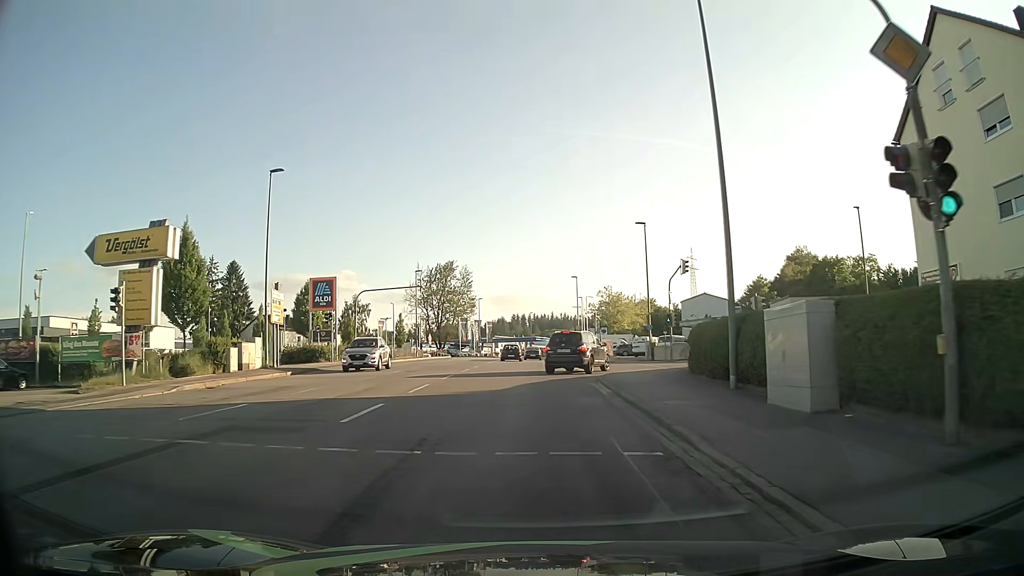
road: tertiary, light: Day
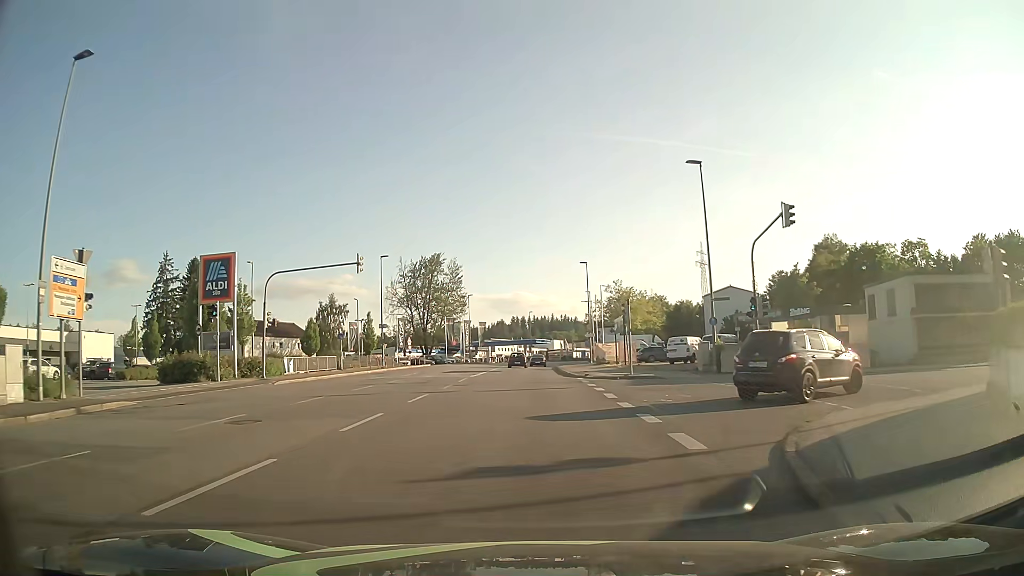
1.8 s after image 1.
(+0.2, +18.0) m; +1°
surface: asphalt
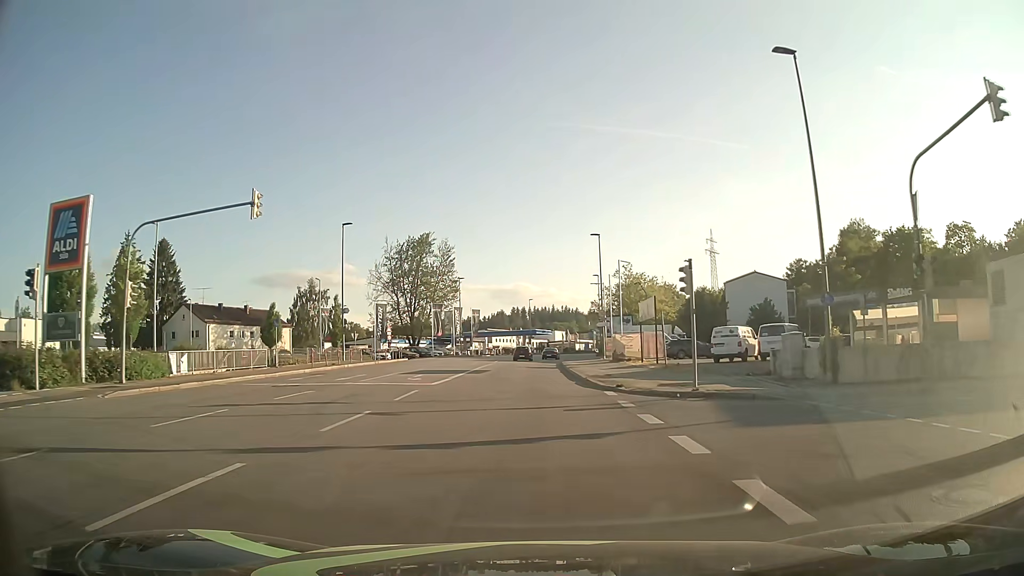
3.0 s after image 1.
(0.0, +12.9) m; 0°
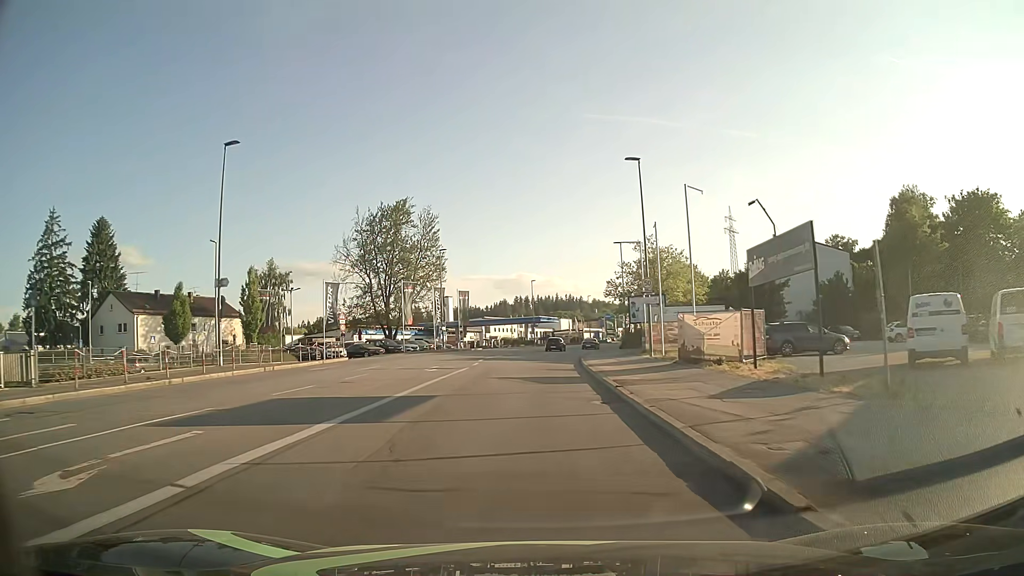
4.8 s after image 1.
(0.0, +20.7) m; 0°
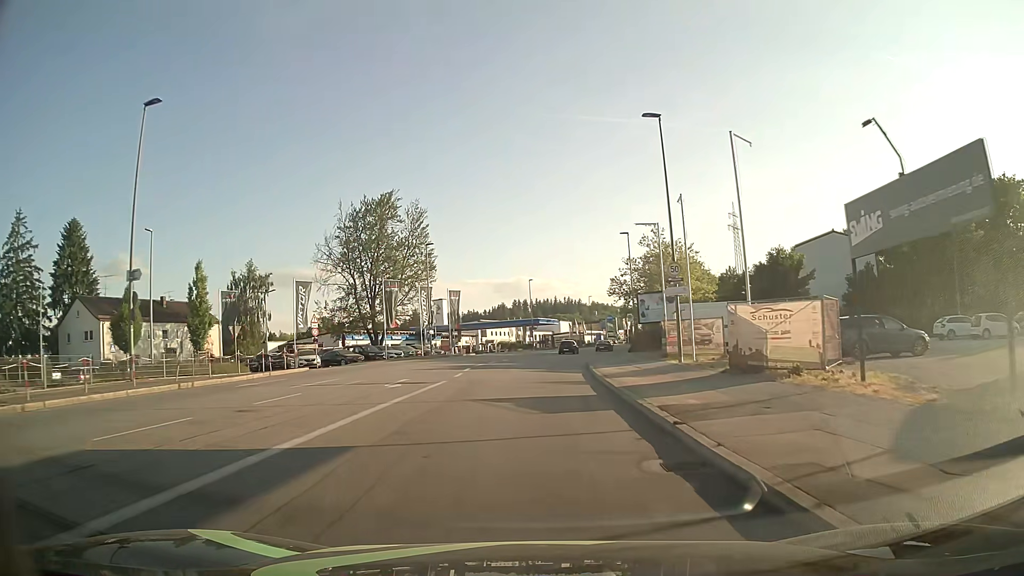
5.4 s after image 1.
(0.0, +7.2) m; 0°
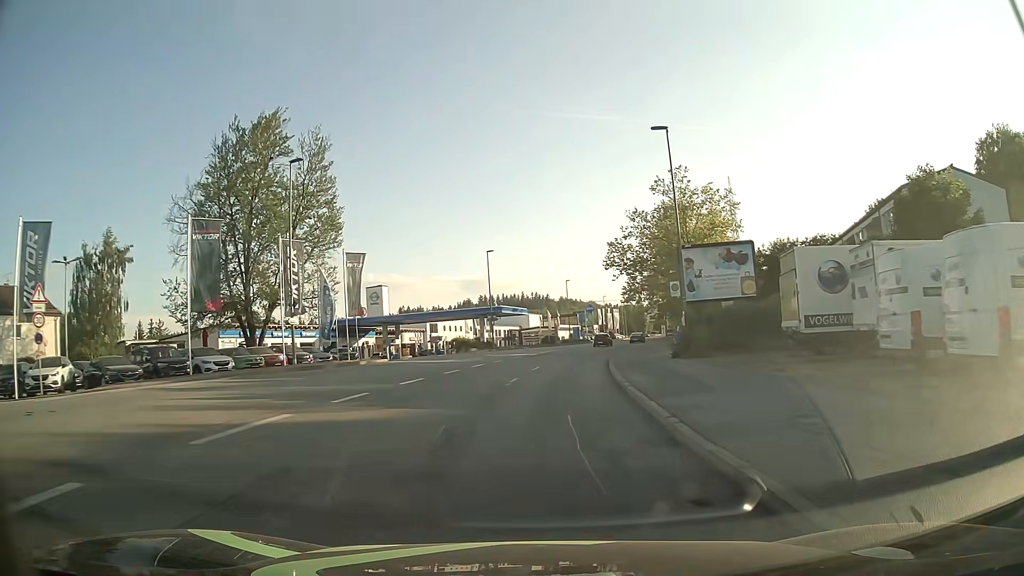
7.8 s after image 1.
(+0.4, +29.3) m; +3°
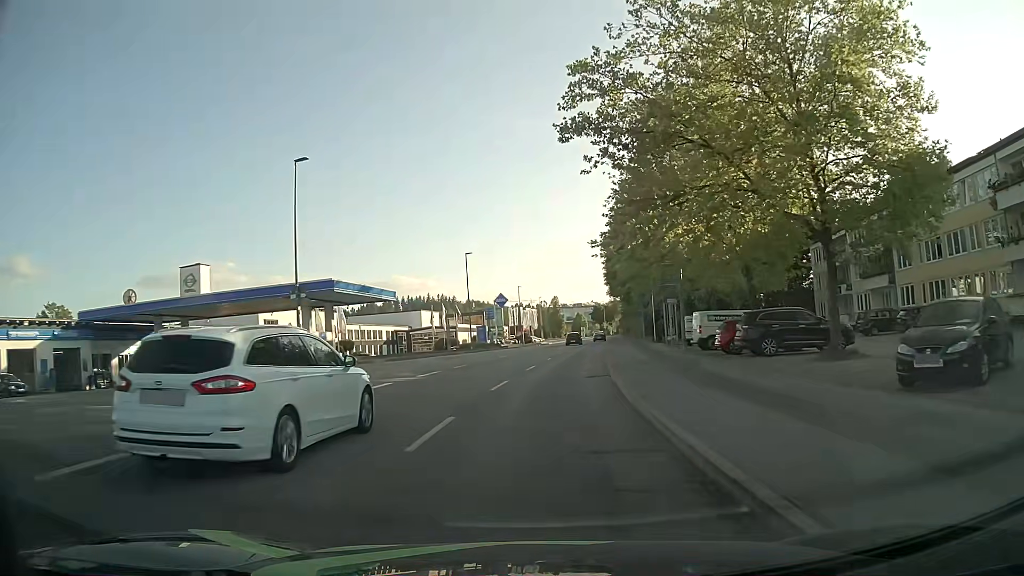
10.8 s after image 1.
(+2.3, +38.1) m; +8°
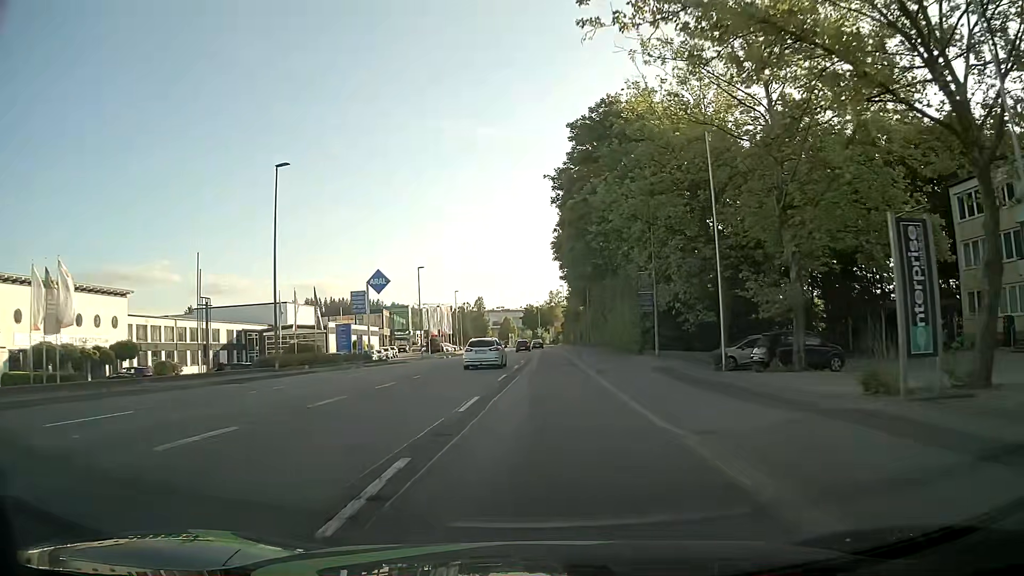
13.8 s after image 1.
(+2.1, +38.7) m; +6°
(0, +10) (0, +20) (+1, +30) (+1, +40) (+1, +50) (+1, +60) (+1, +70) (+1, +80) (+1, +90) (+1, +100) m
